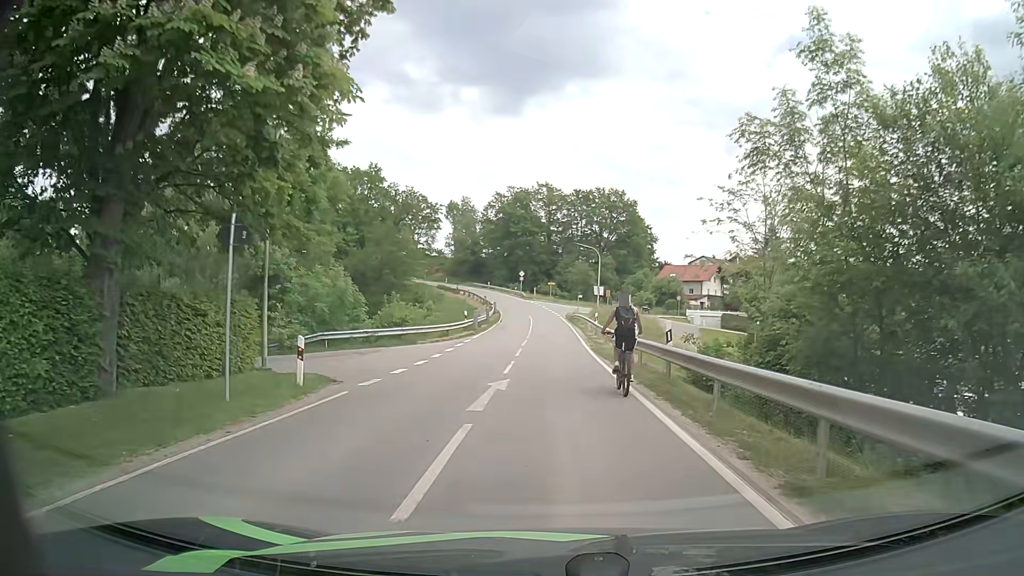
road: secondary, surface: asphalt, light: Day
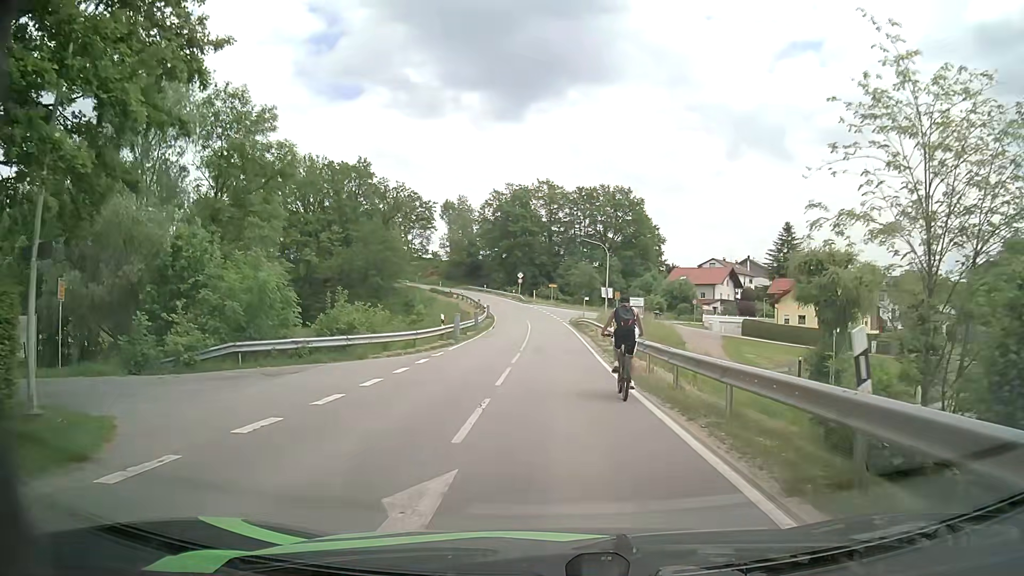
(0.0, +8.8) m; 0°
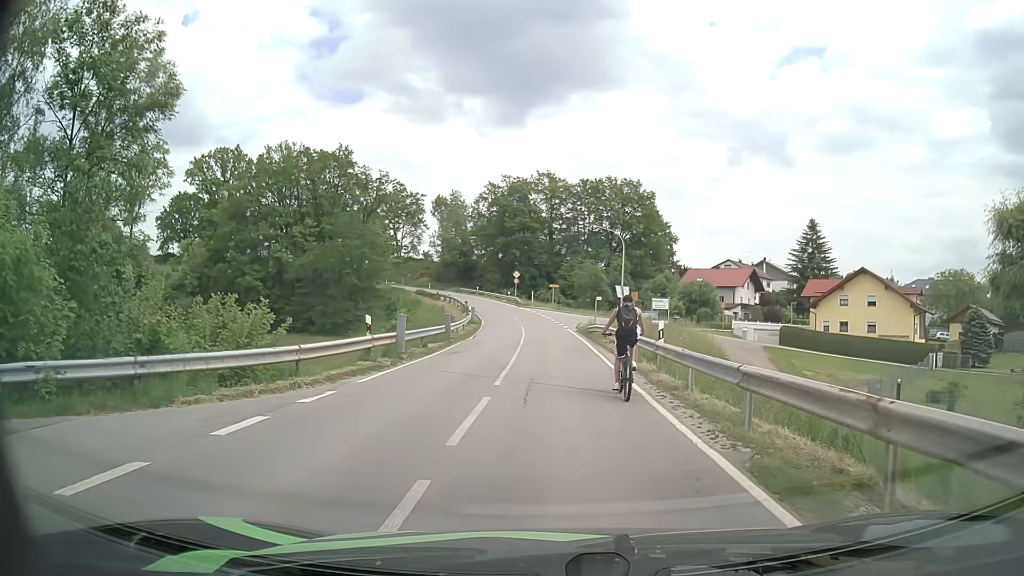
(0.0, +12.5) m; -1°
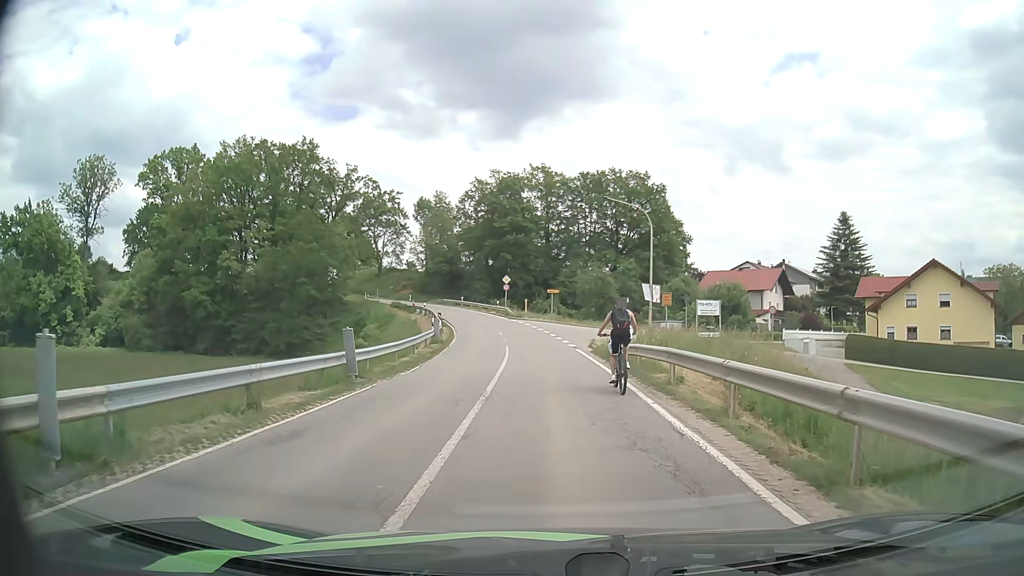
(+0.2, +15.1) m; 0°
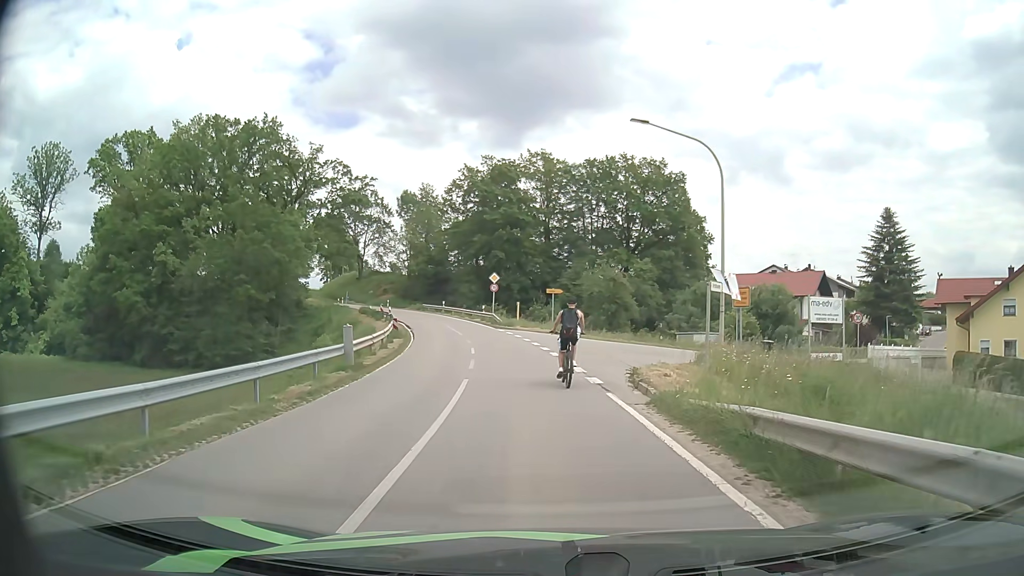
(+0.1, +14.7) m; +1°
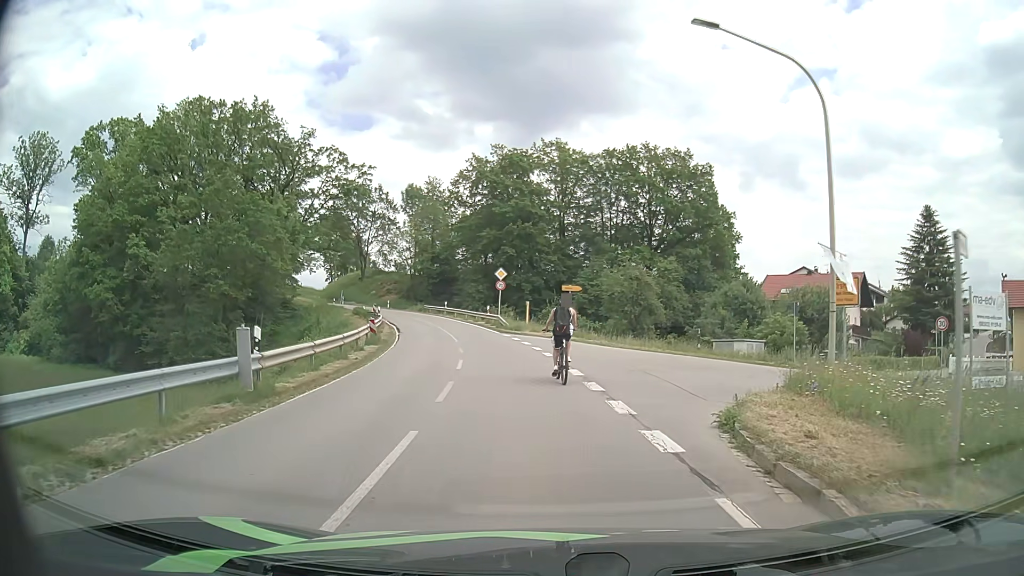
(-0.1, +7.4) m; -1°
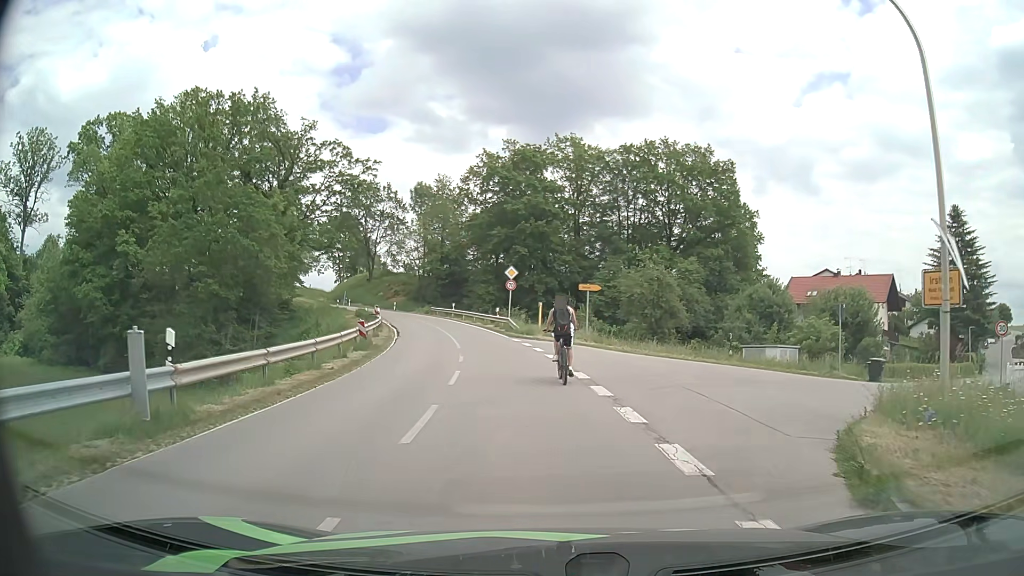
(0.0, +3.8) m; -1°
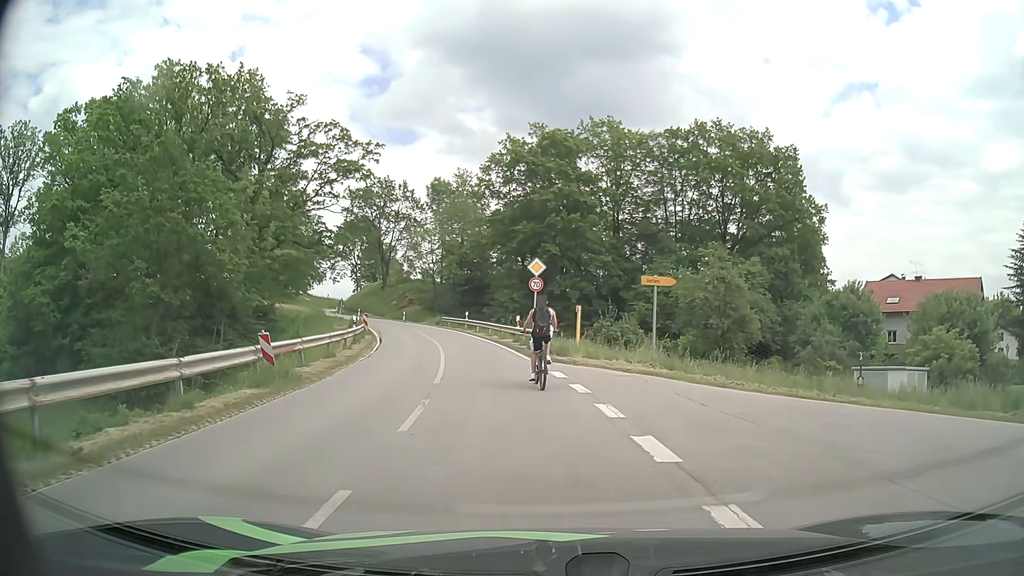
(-0.3, +11.4) m; -3°
(0, +10) (-1, +20) (-3, +30) (-6, +39) (-10, +49) (-14, +58) (-18, +67) (-21, +76) (-25, +85) (-30, +95) m
